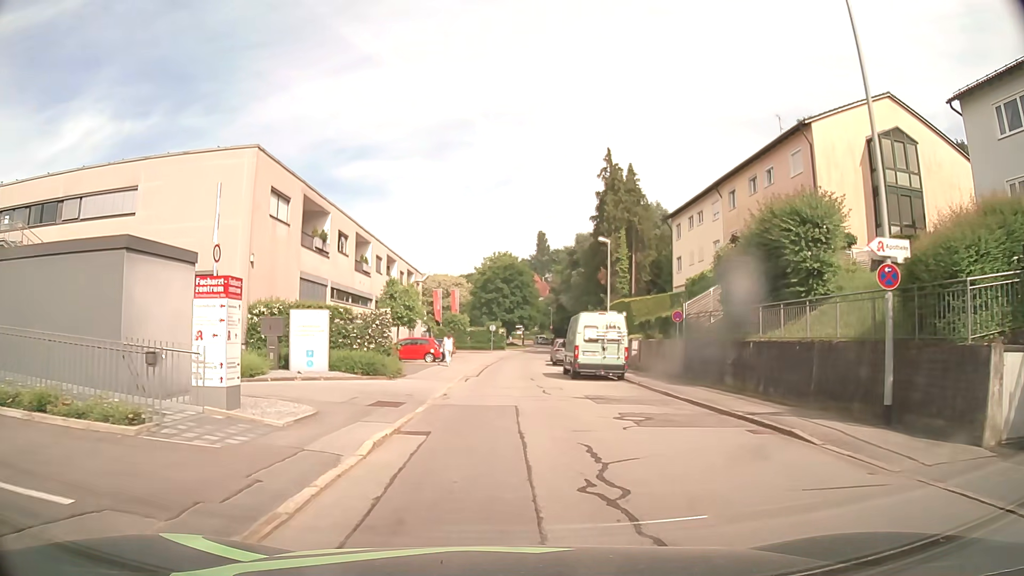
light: Day
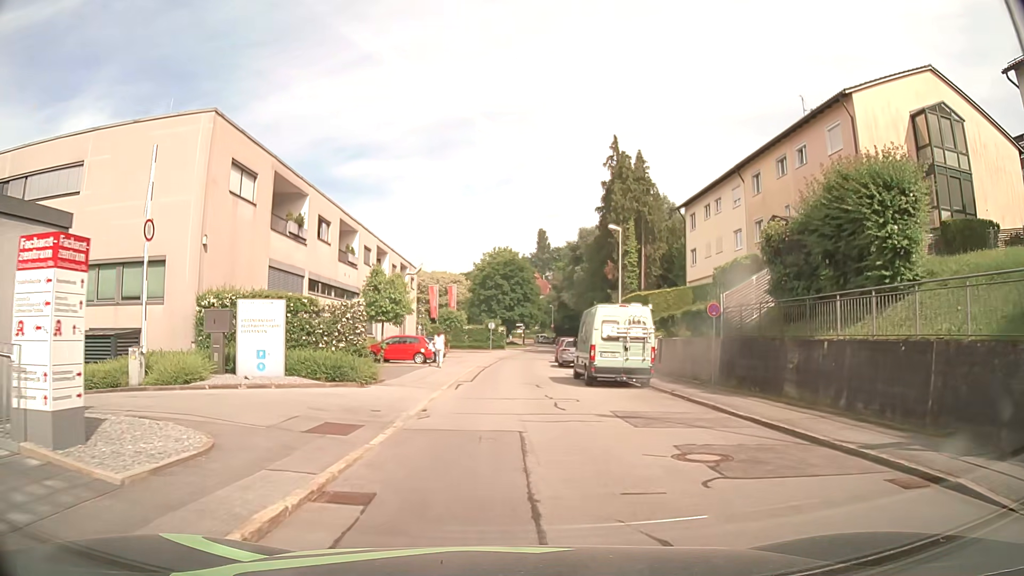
(0.0, +4.5) m; 0°
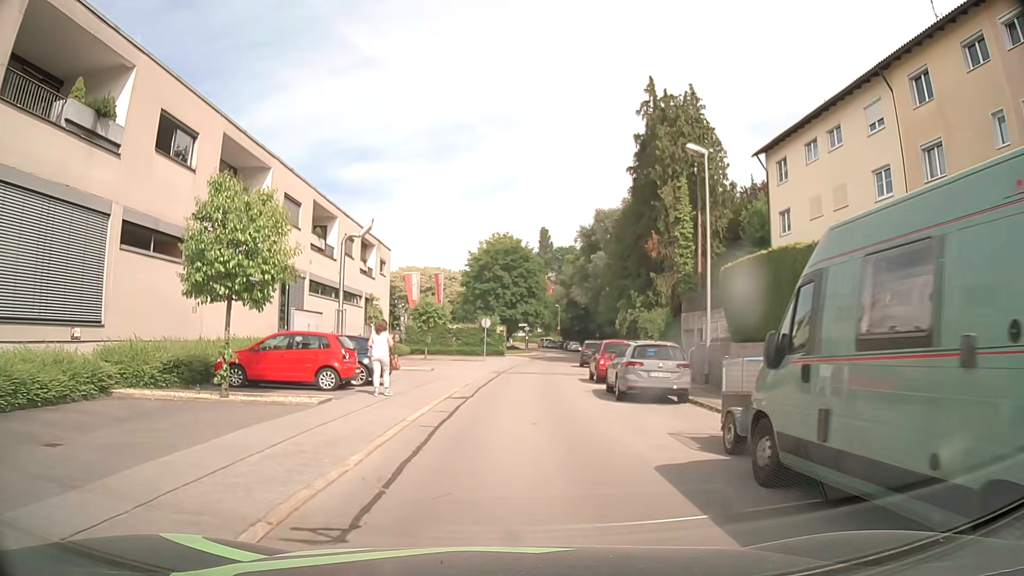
(0.0, +17.9) m; 0°
(0, +10) (0, +20) (+1, +30) (+1, +40) (+3, +50) (+4, +60) (+5, +70) (+6, +80) (+6, +90) (+6, +100) m
